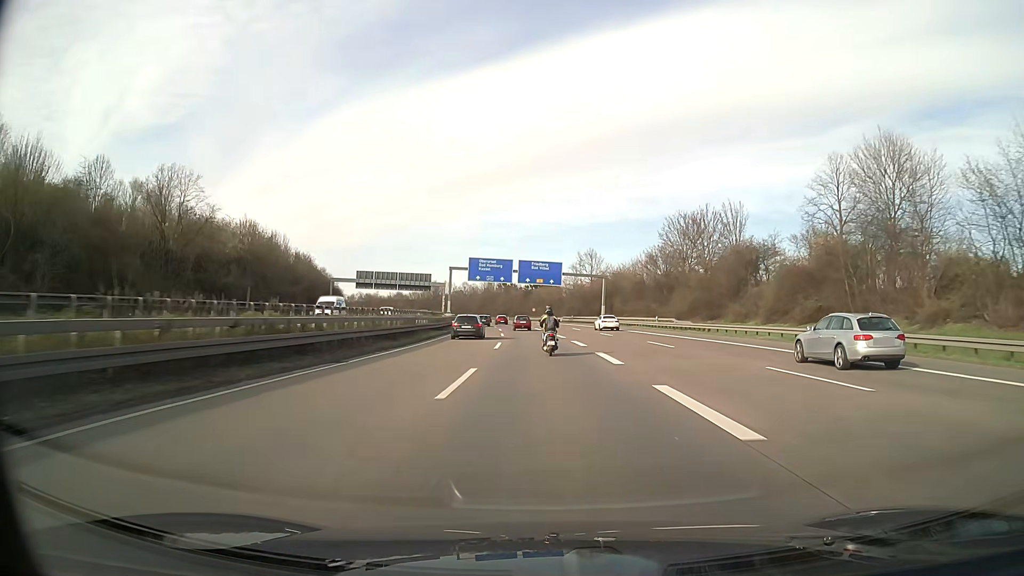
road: motorway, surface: asphalt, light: Day
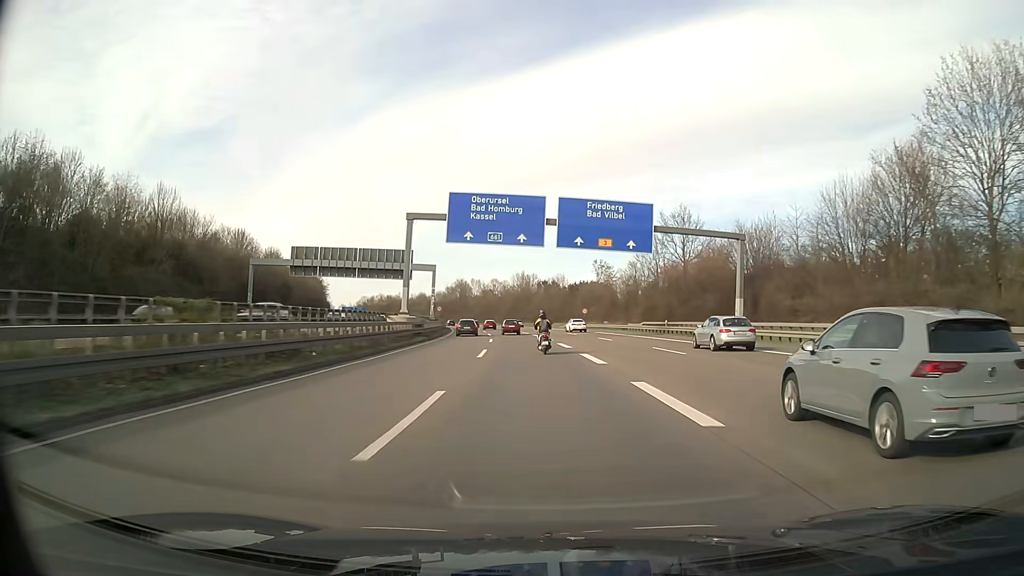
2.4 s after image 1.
(-1.7, +58.8) m; -4°
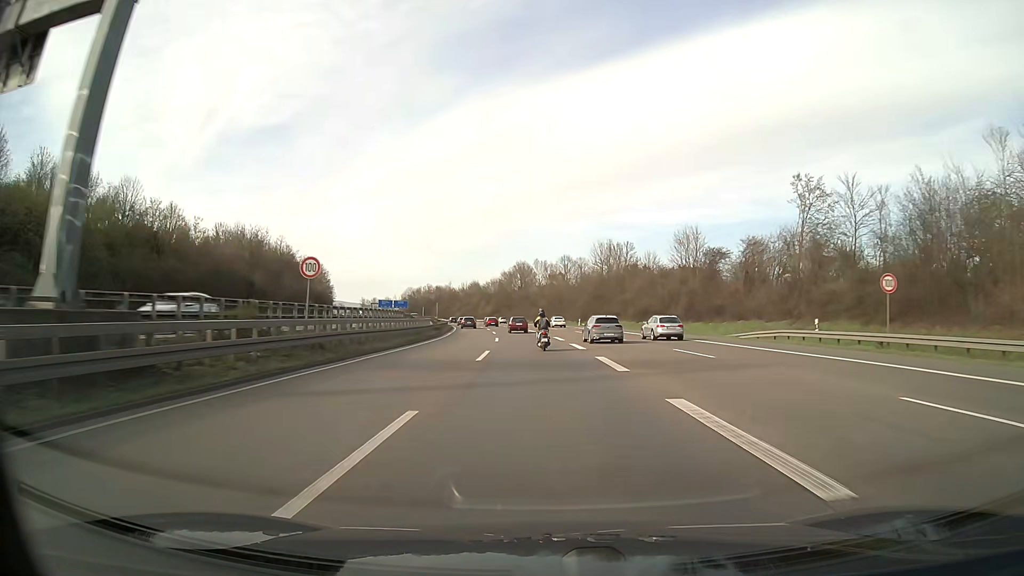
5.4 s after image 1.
(-4.2, +75.4) m; -6°
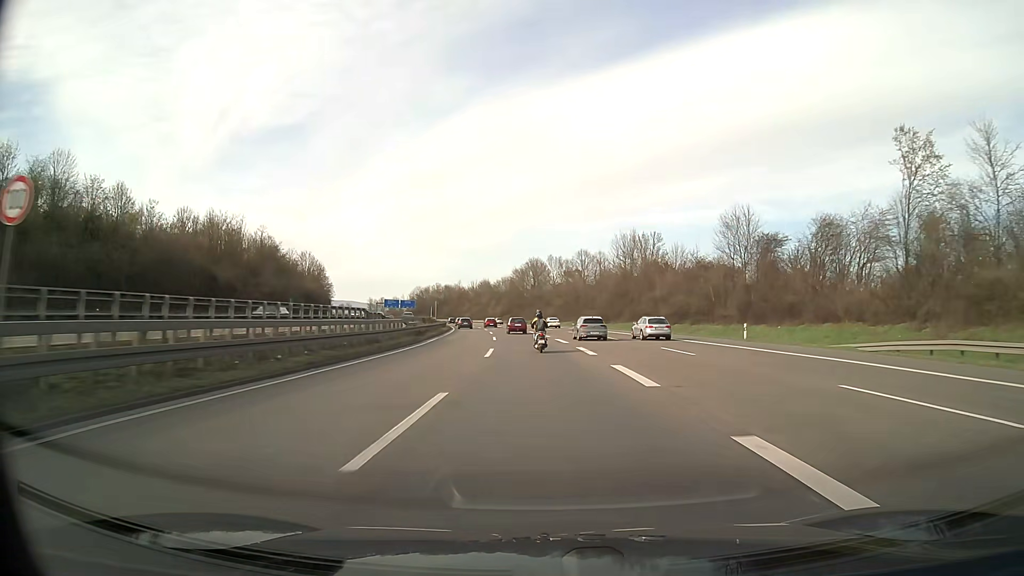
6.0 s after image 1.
(-0.2, +15.4) m; -1°
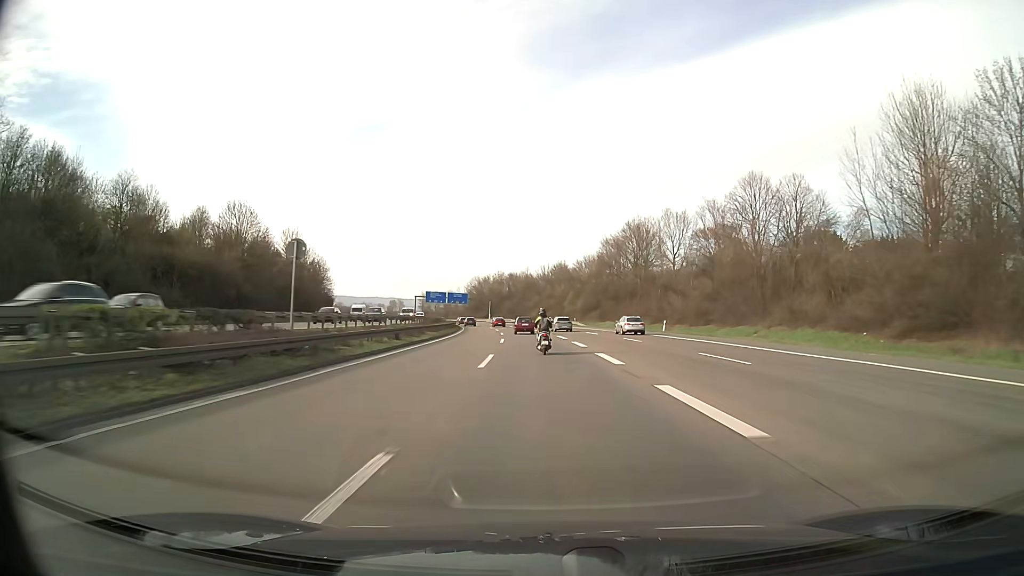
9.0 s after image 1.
(-4.7, +77.6) m; -7°
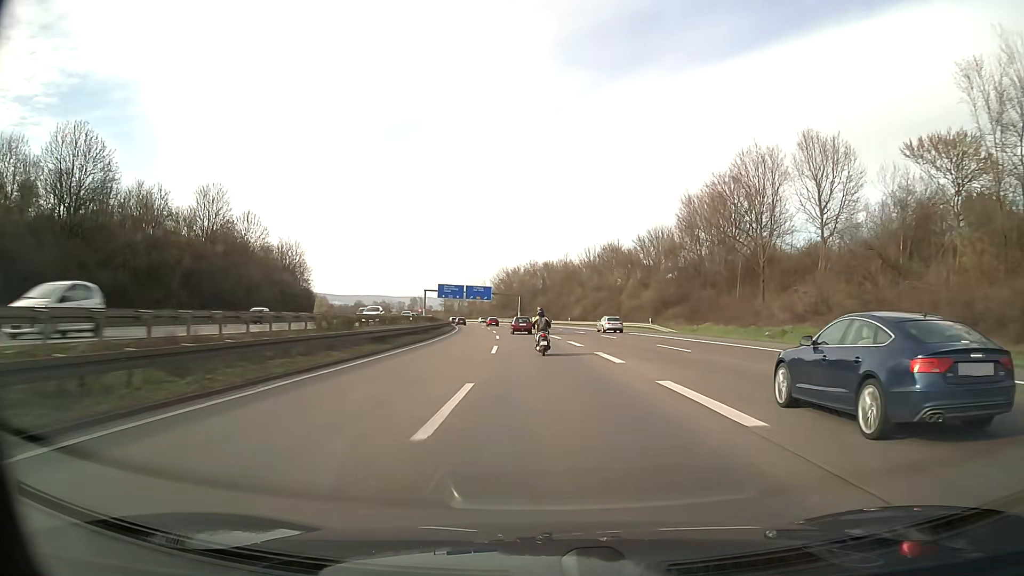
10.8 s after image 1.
(-1.4, +47.2) m; -3°
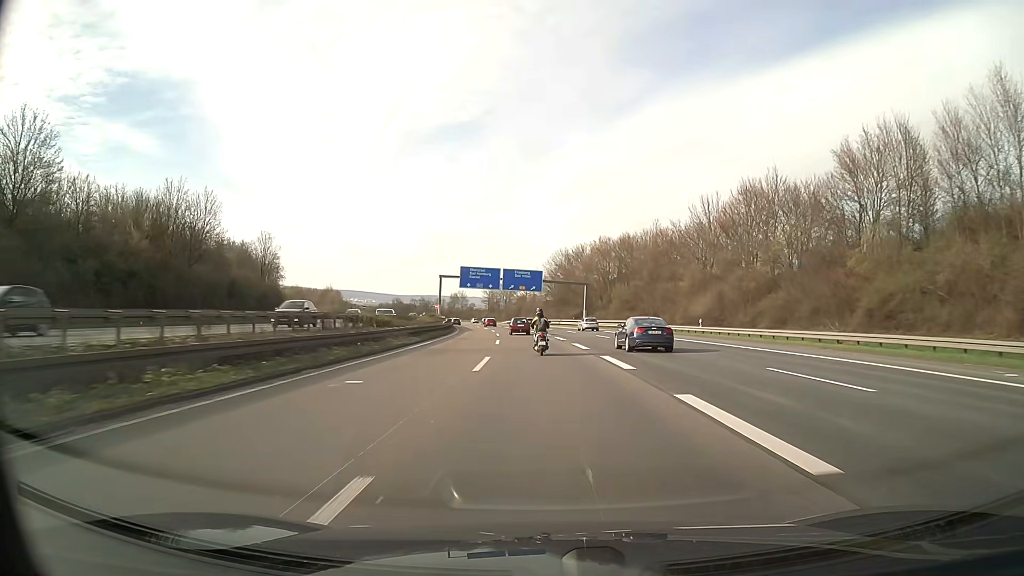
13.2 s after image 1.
(-2.7, +62.2) m; -5°
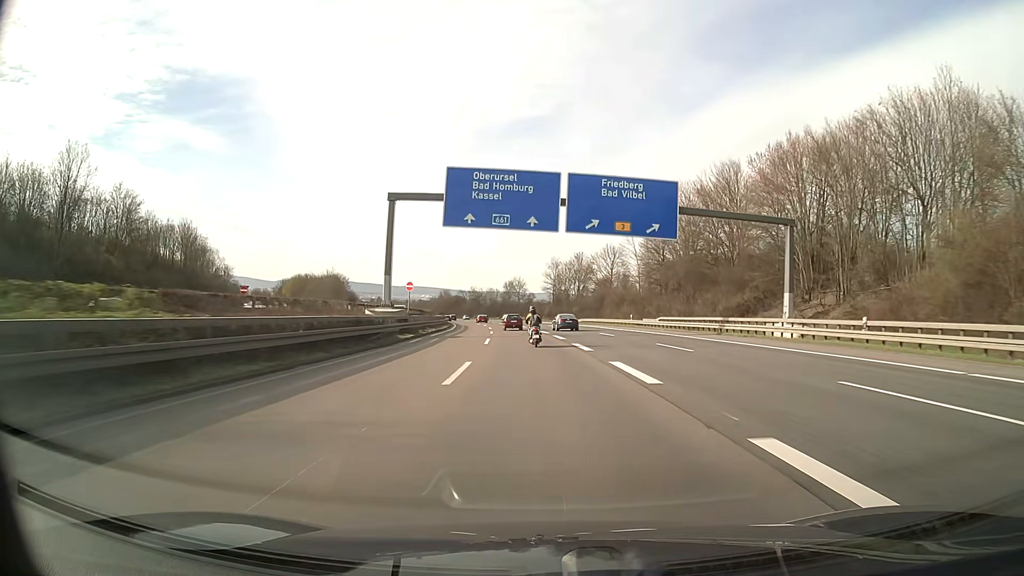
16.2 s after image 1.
(-3.8, +76.4) m; -6°
(0, +10) (0, +20) (-1, +30) (-1, +40) (-2, +50) (-3, +60) (-4, +70) (-5, +80) (-6, +90) (-7, +100) m
